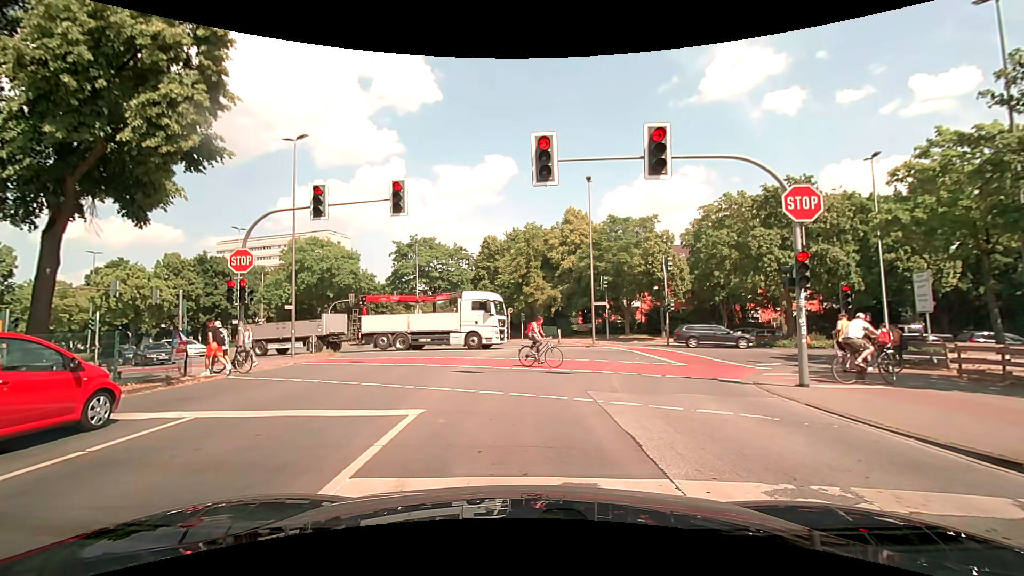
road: secondary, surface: asphalt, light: Day
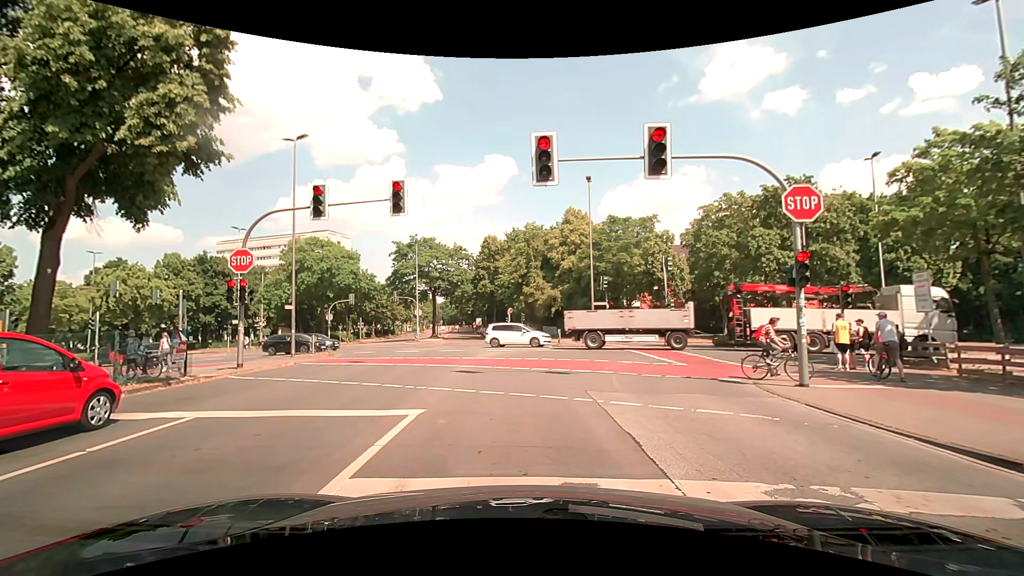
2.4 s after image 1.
(0.0, 0.0) m; 0°
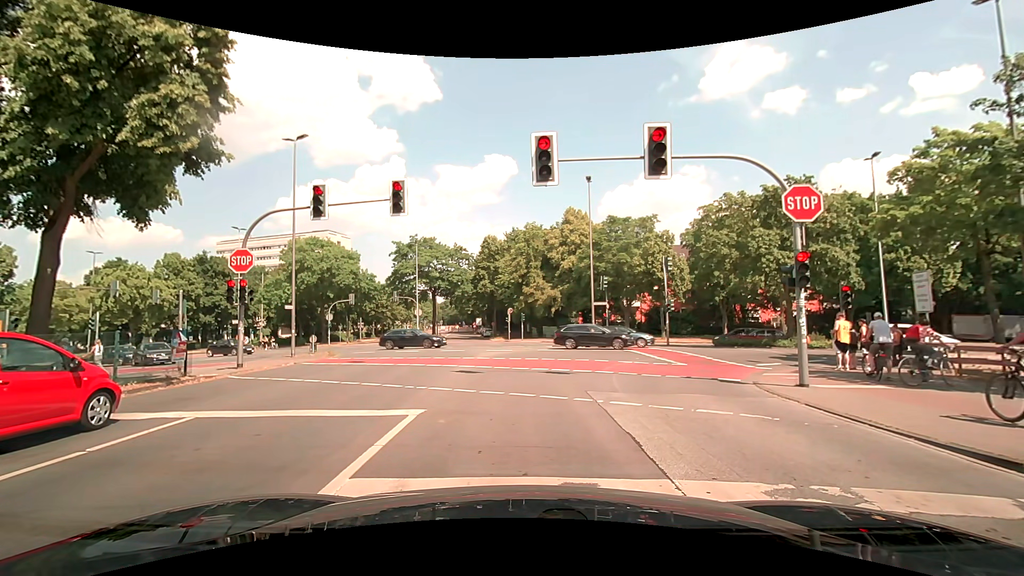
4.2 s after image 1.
(0.0, 0.0) m; 0°
